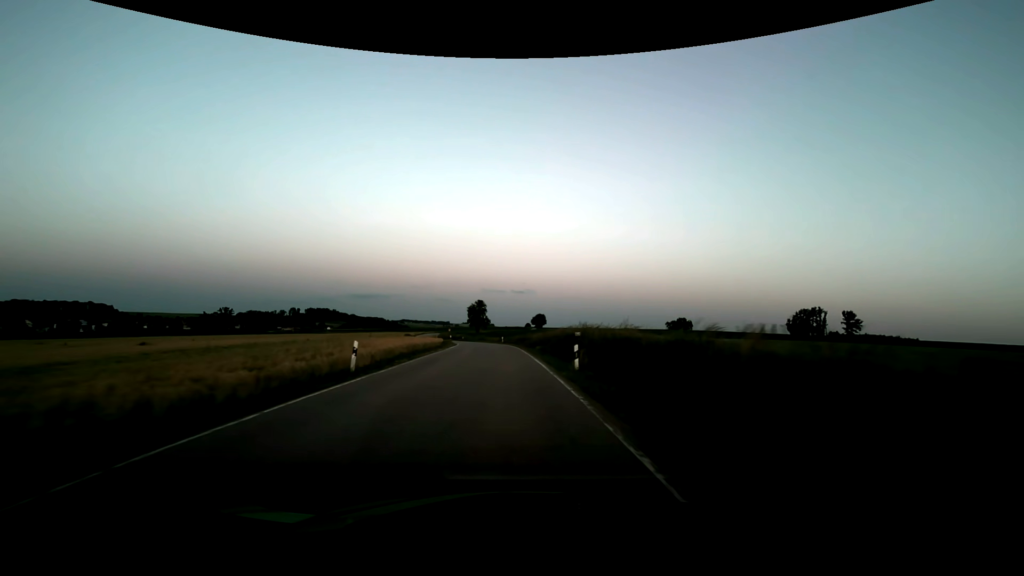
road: secondary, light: Dusk
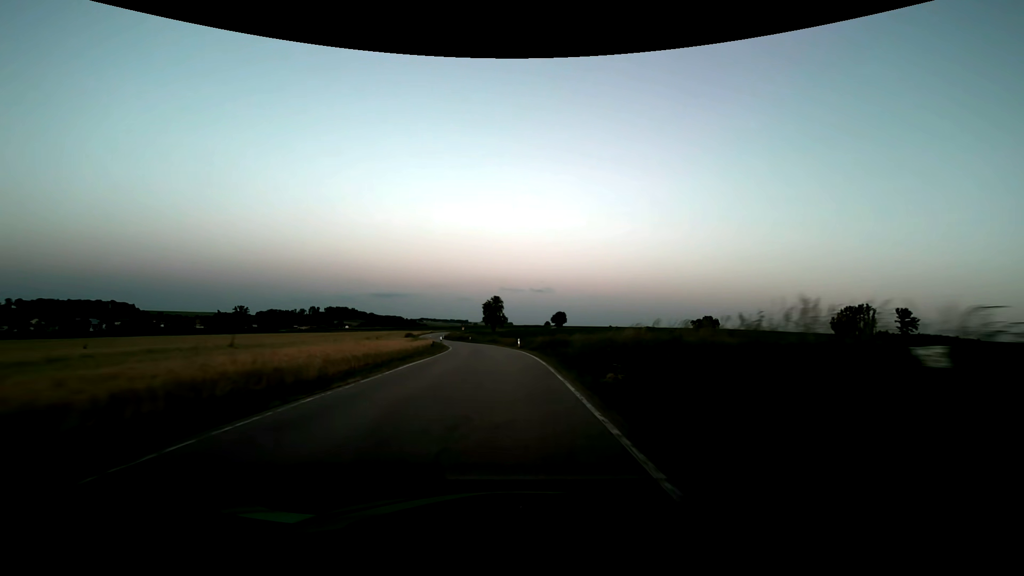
(-0.3, +22.1) m; -2°
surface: asphalt
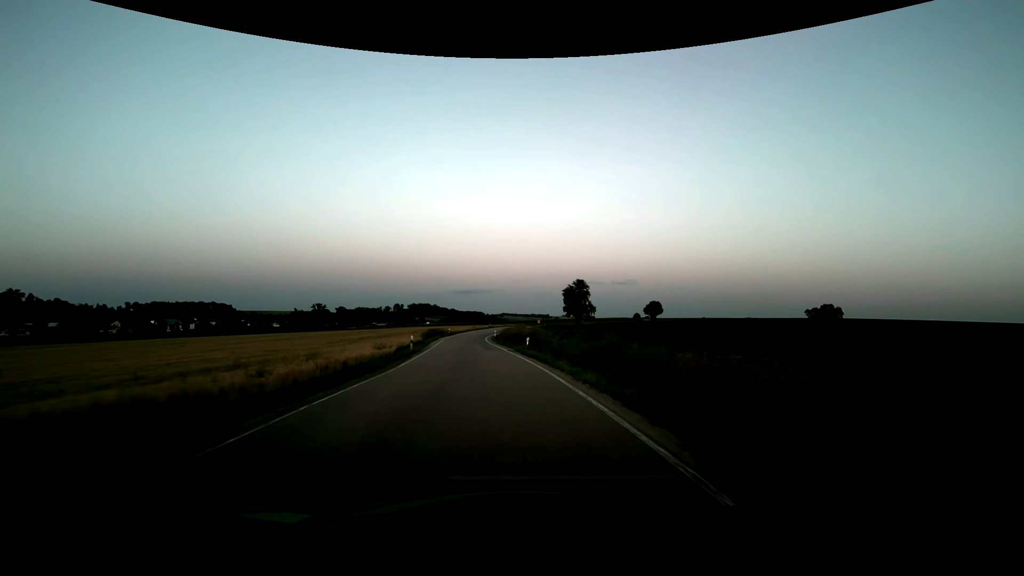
(-3.4, +54.6) m; -9°
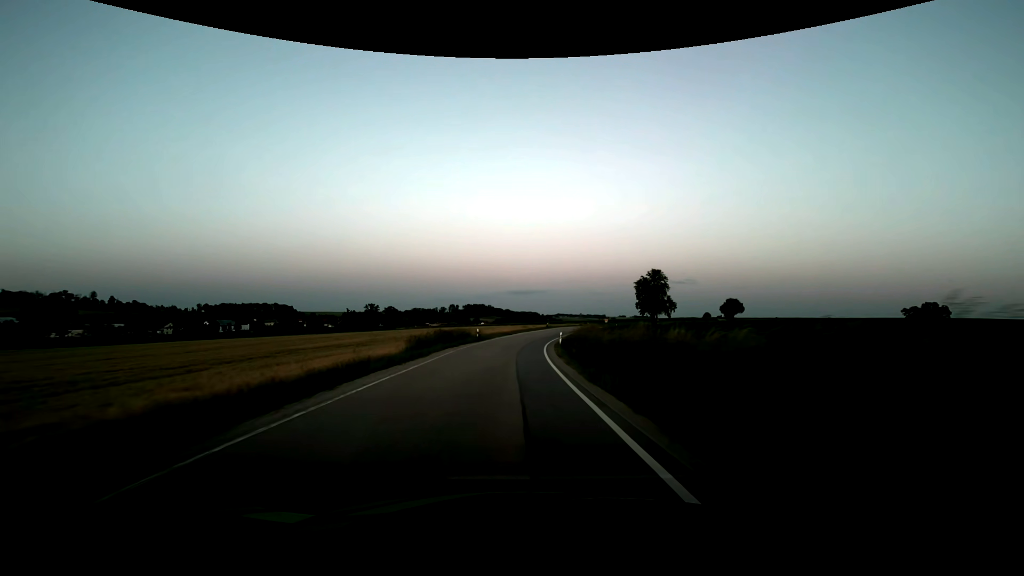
(-2.1, +32.6) m; -6°
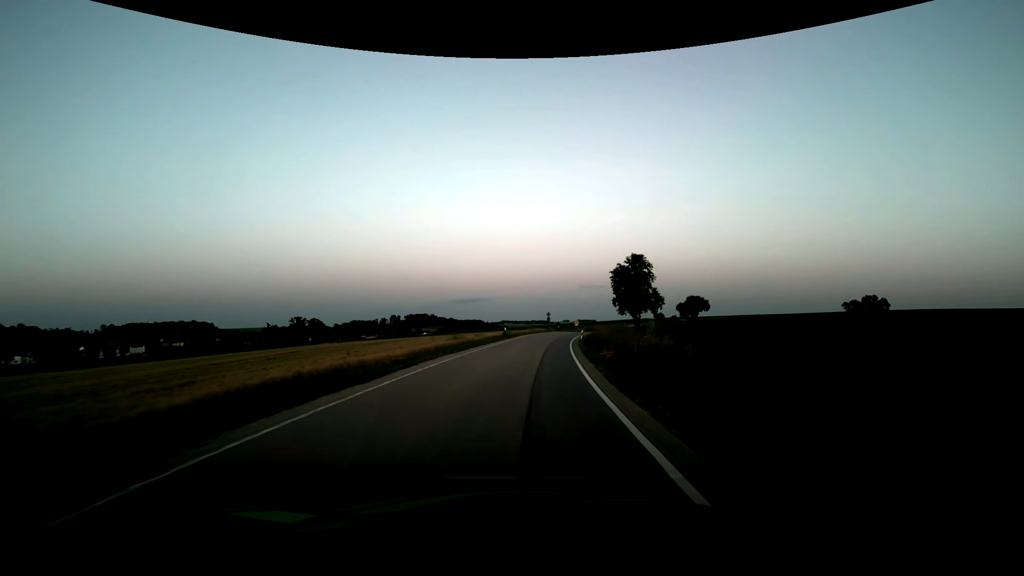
(+1.2, +43.1) m; +6°
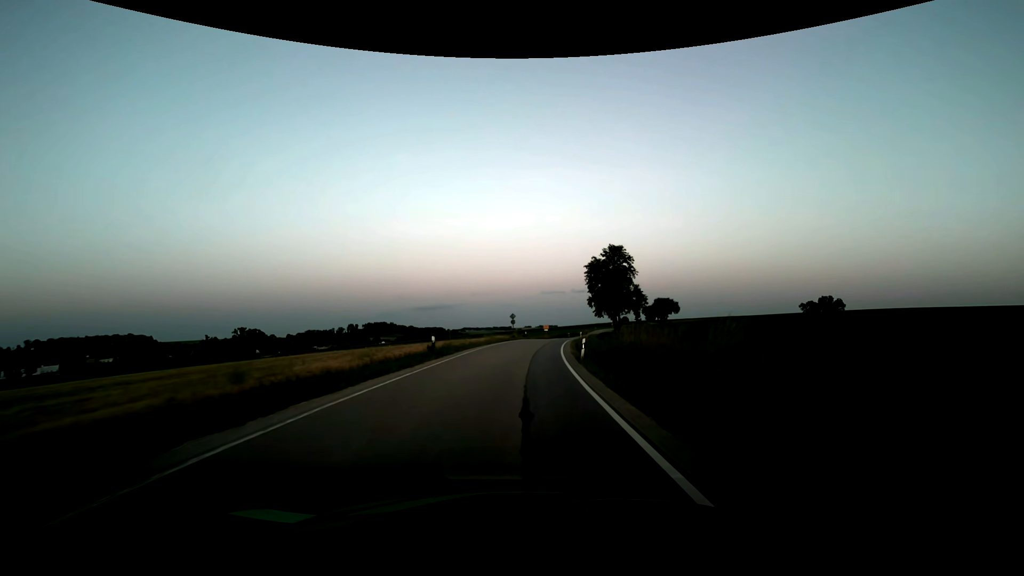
(+0.9, +21.4) m; +5°
(0, +10) (+1, +20) (+1, +30) (+2, +40) (+3, +50) (+5, +60) (+6, +70) (+8, +79) (+11, +89) (+13, +99) m
